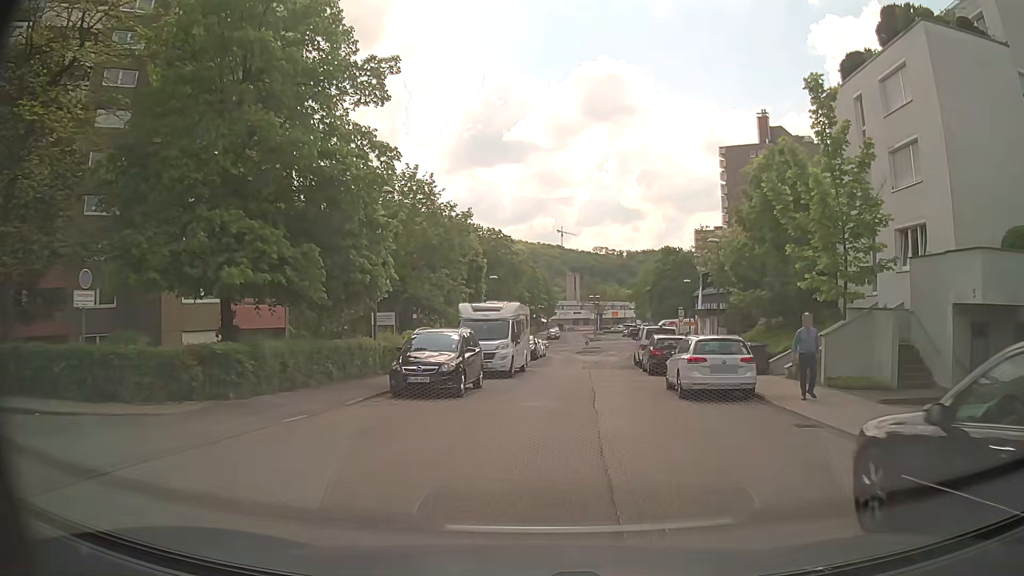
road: residential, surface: asphalt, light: Day
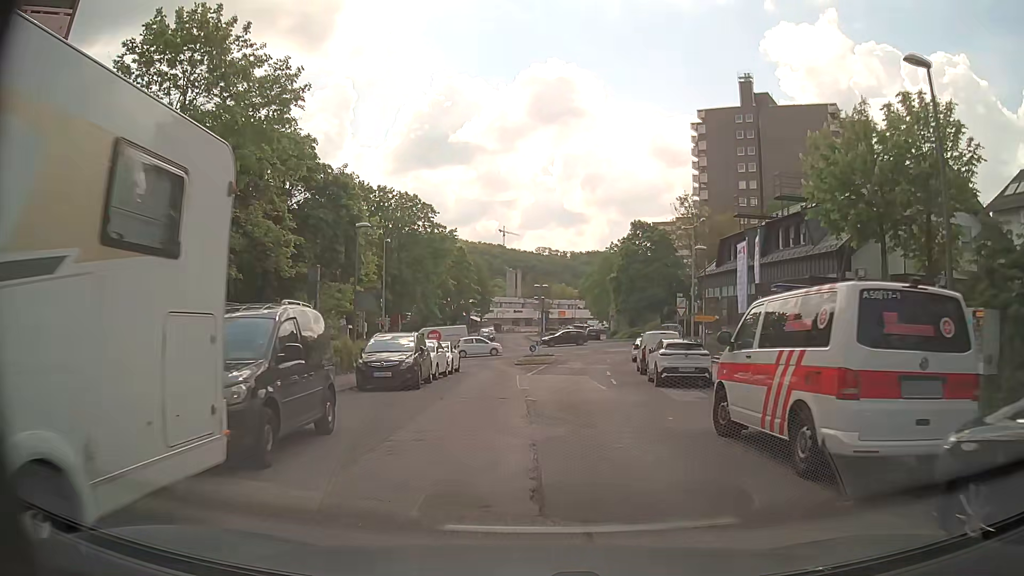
(+1.2, +25.2) m; +4°
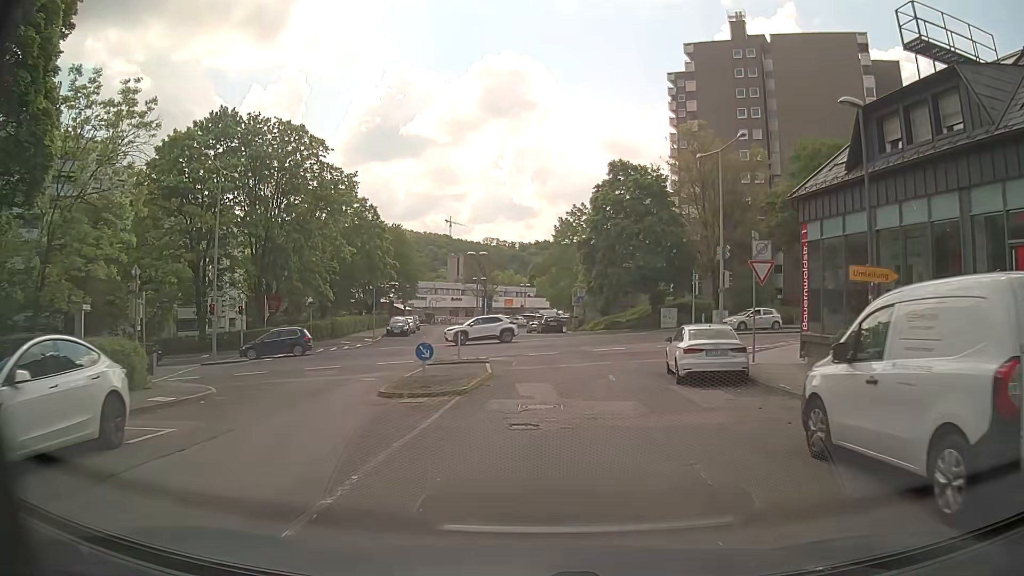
(+1.2, +24.0) m; +4°
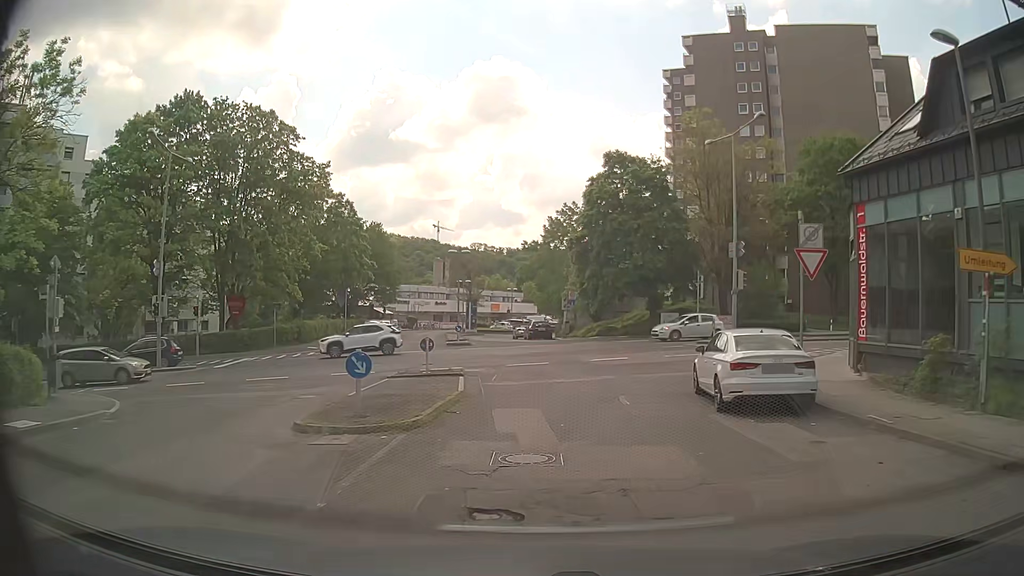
(0.0, +4.7) m; +1°
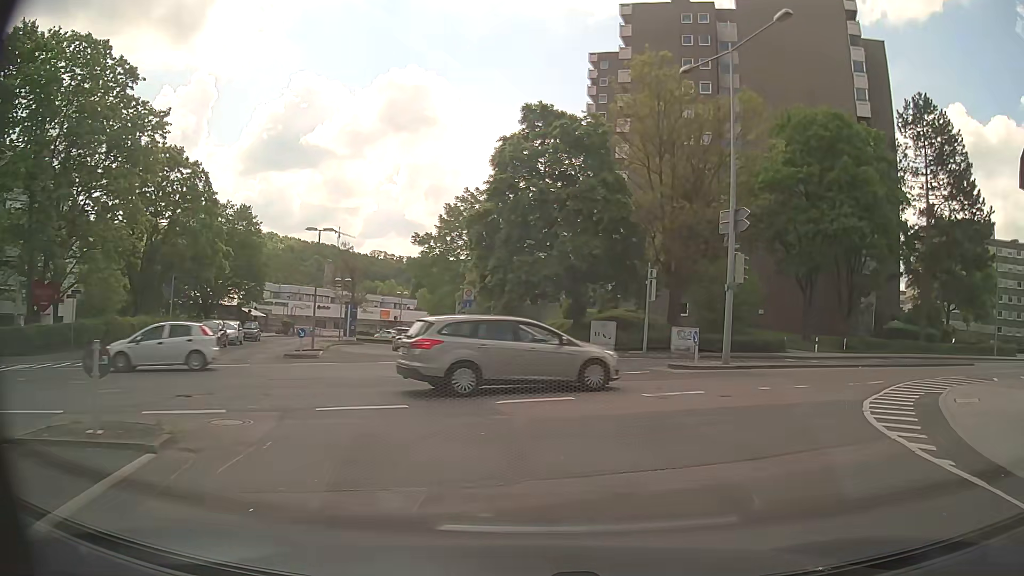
(+0.6, +12.5) m; +8°
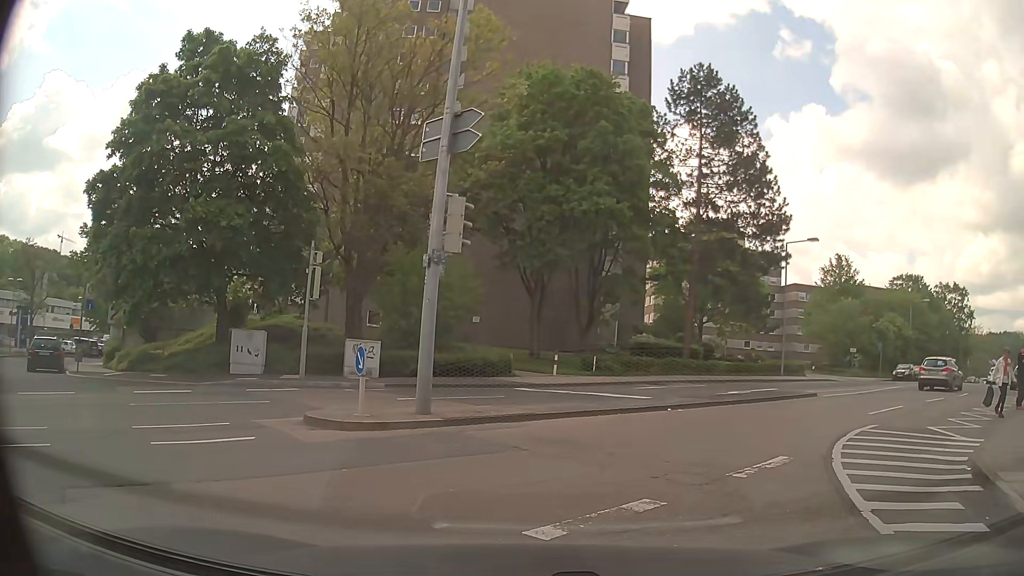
(+2.0, +9.4) m; +24°
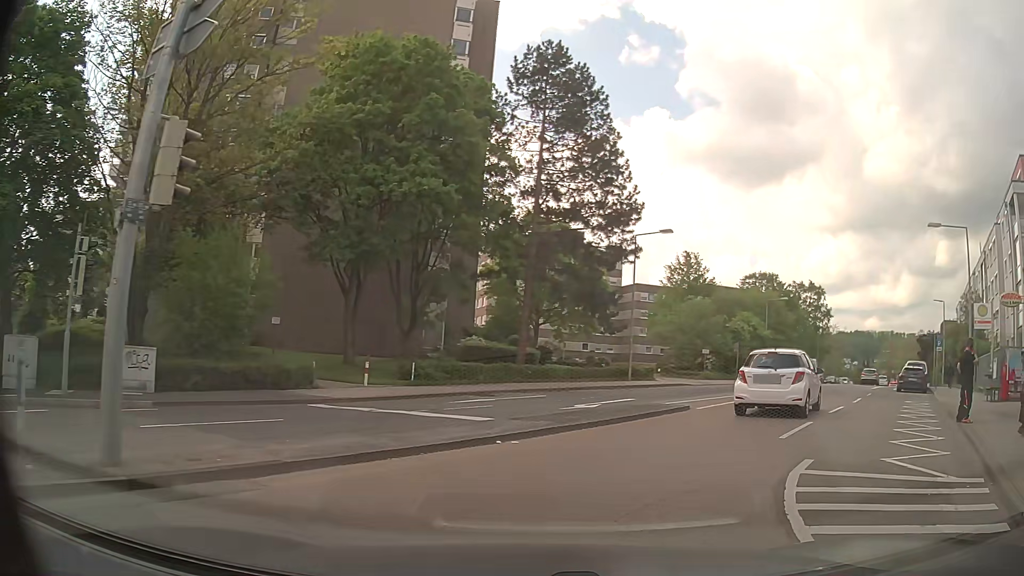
(+0.6, +4.5) m; +16°
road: secondary
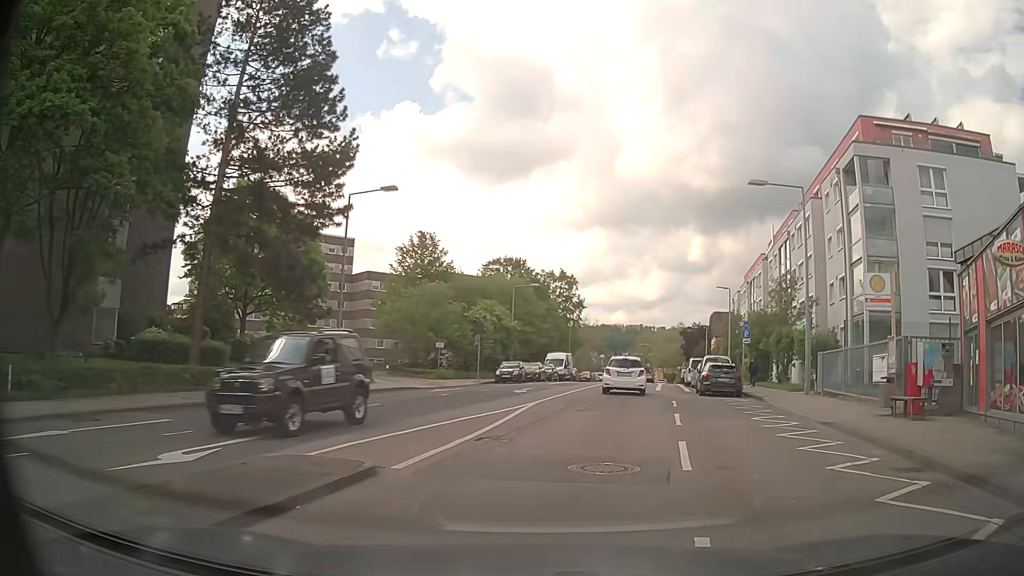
(+2.0, +9.3) m; +22°
(+1, +10) (+2, +20) (+4, +30) (+6, +39) (+8, +49) (+10, +59) (+12, +69) (+14, +79) (+16, +88) (+19, +98) m
